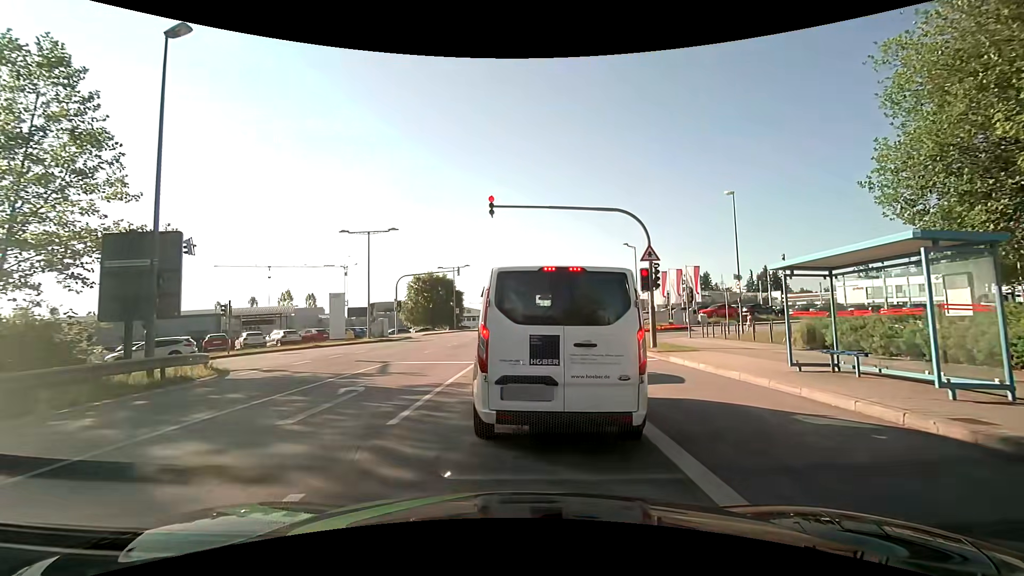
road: secondary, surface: asphalt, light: Day
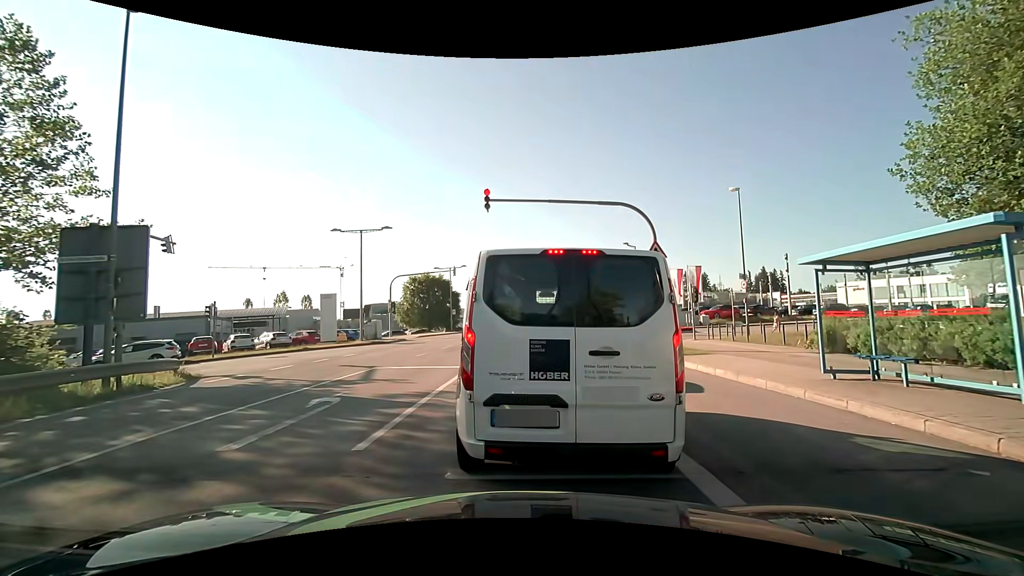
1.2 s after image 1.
(0.0, +1.2) m; 0°
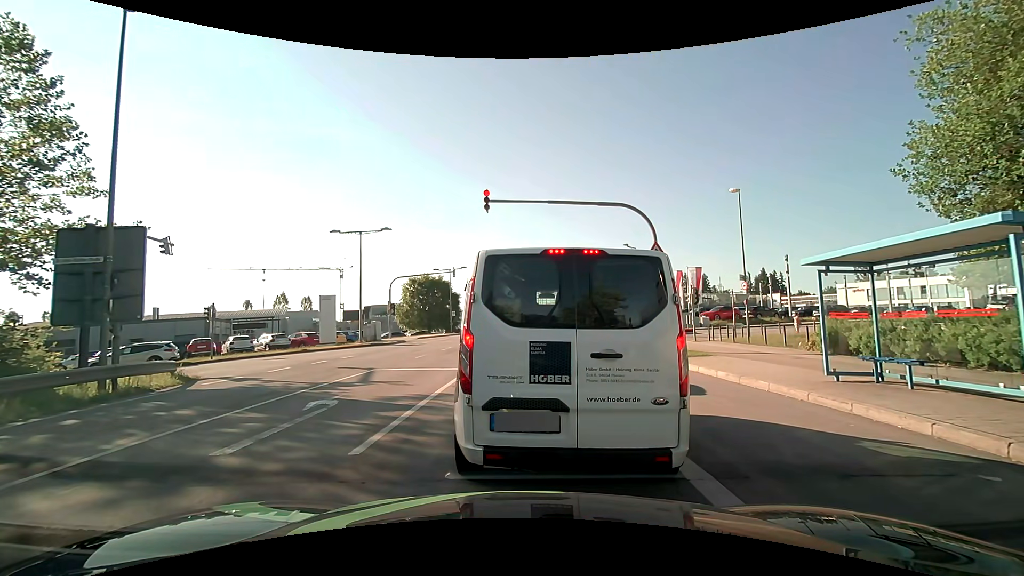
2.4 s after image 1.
(0.0, +0.2) m; 0°
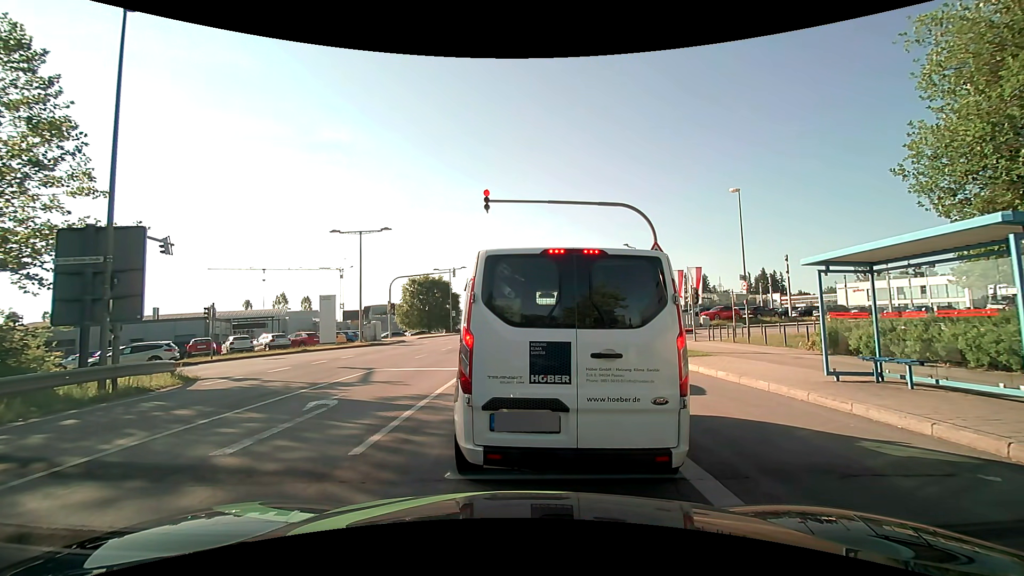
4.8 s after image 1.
(0.0, 0.0) m; 0°
(0, +10) (0, +20) (+1, +30) (+2, +40) (+3, +50) (+4, +60) (+4, +70) (+5, +80) (+6, +90) (+6, +100) m
